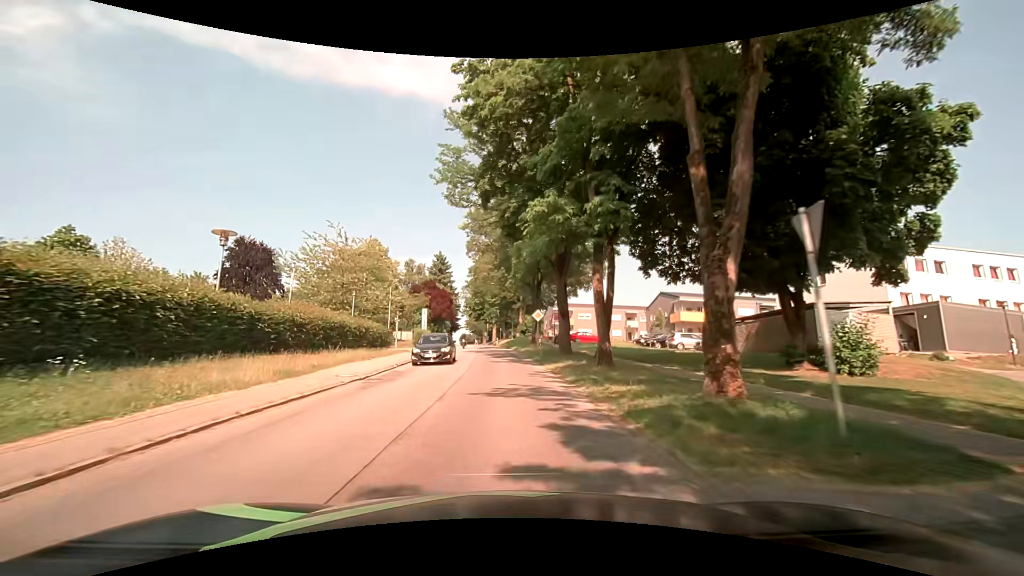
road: secondary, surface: asphalt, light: Day
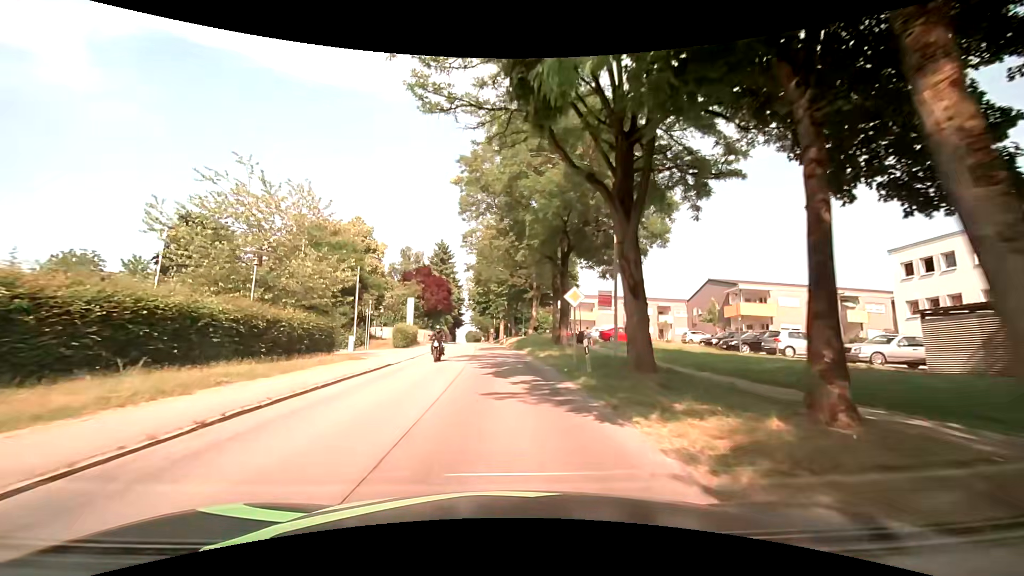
(-0.1, +14.8) m; -1°
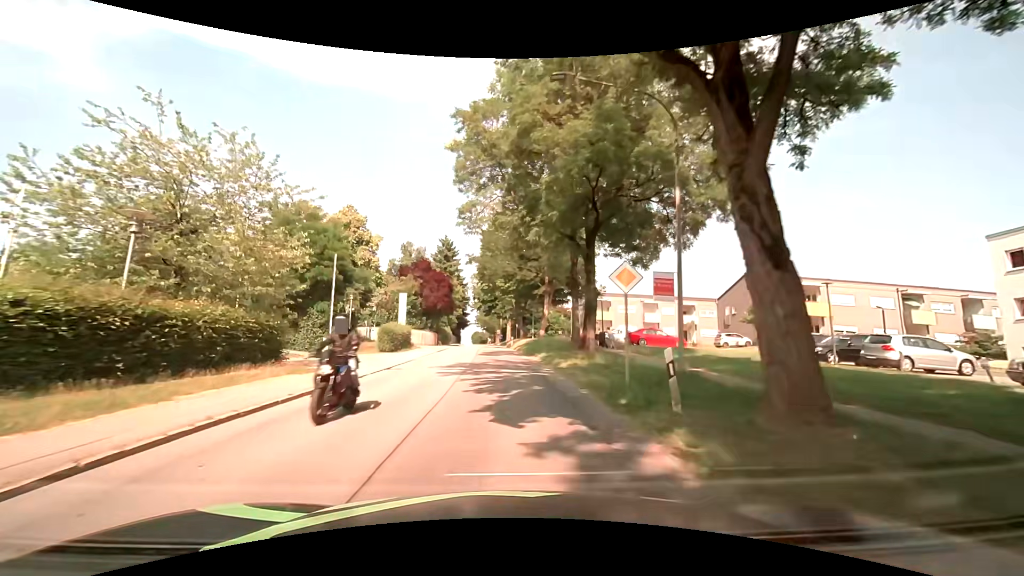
(0.0, +7.2) m; 0°
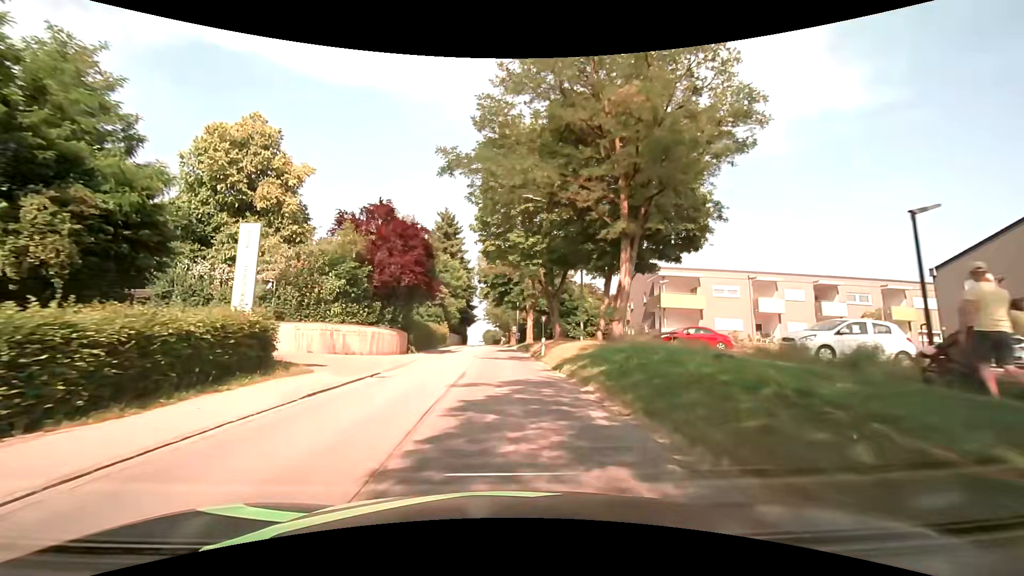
(-0.9, +28.1) m; -3°
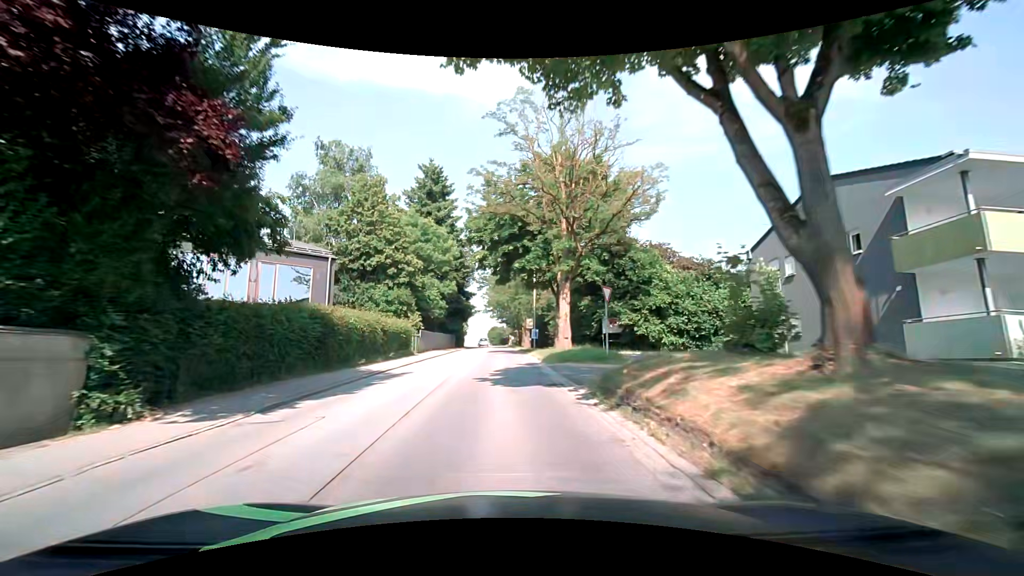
(0.0, +28.5) m; -1°
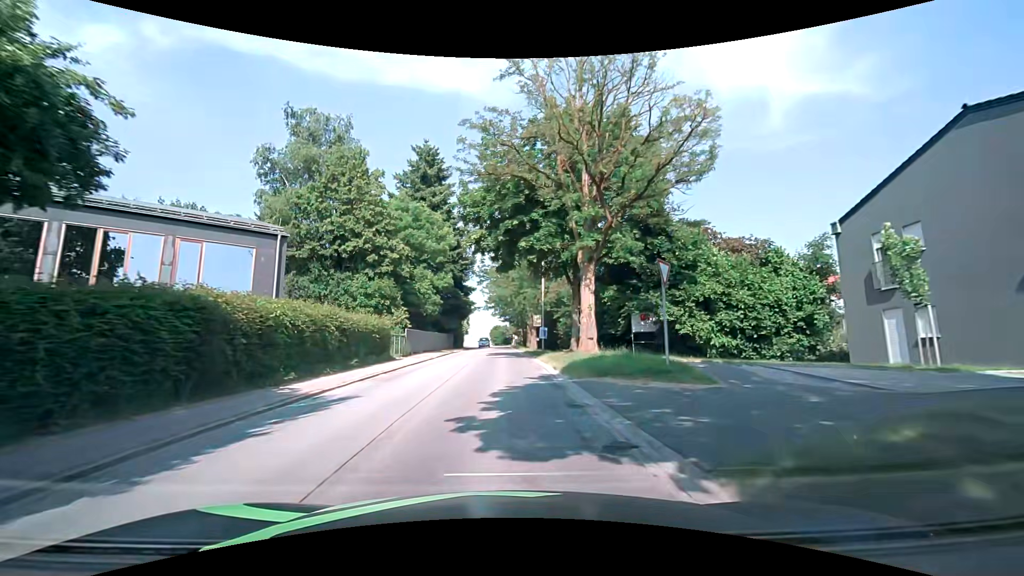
(0.0, +7.3) m; 0°
(0, +10) (0, +20) (0, +30) (0, +40) (0, +50) (0, +60) (-1, +70) (-1, +80) (-1, +90) (-1, +100) m
